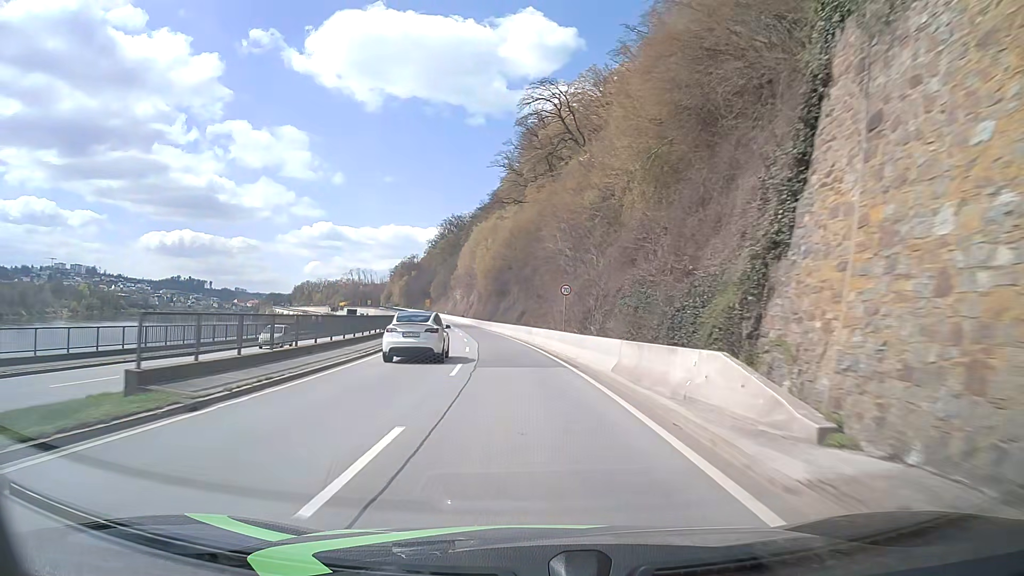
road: primary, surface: asphalt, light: Day
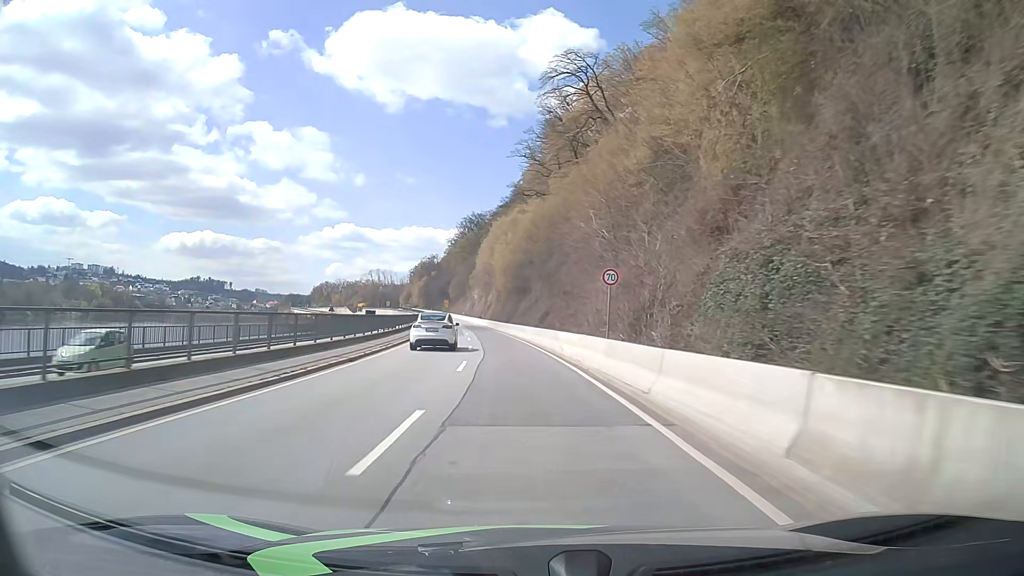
(-0.2, +10.7) m; -2°
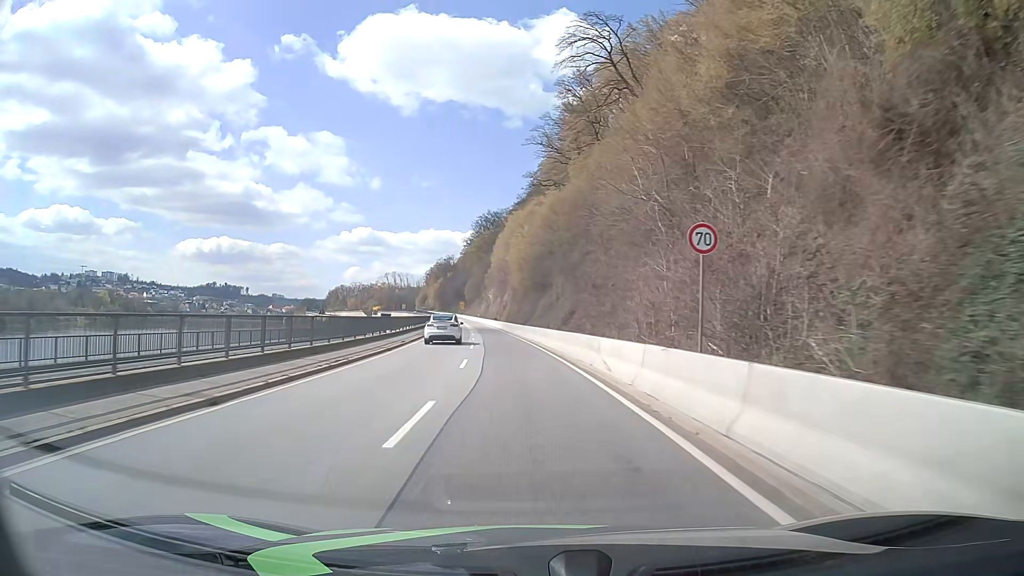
(-0.1, +10.7) m; -1°
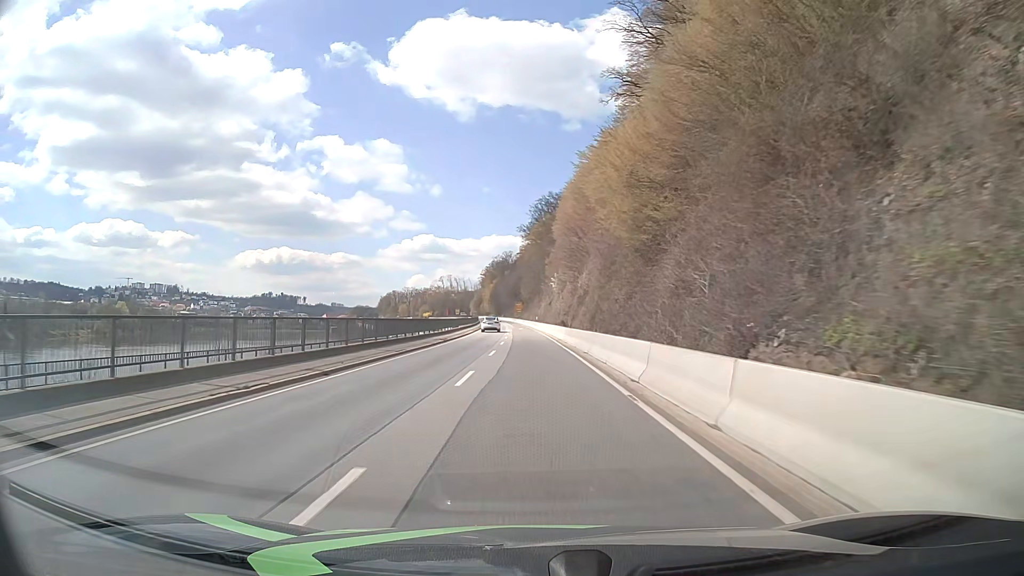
(-3.2, +53.5) m; -6°
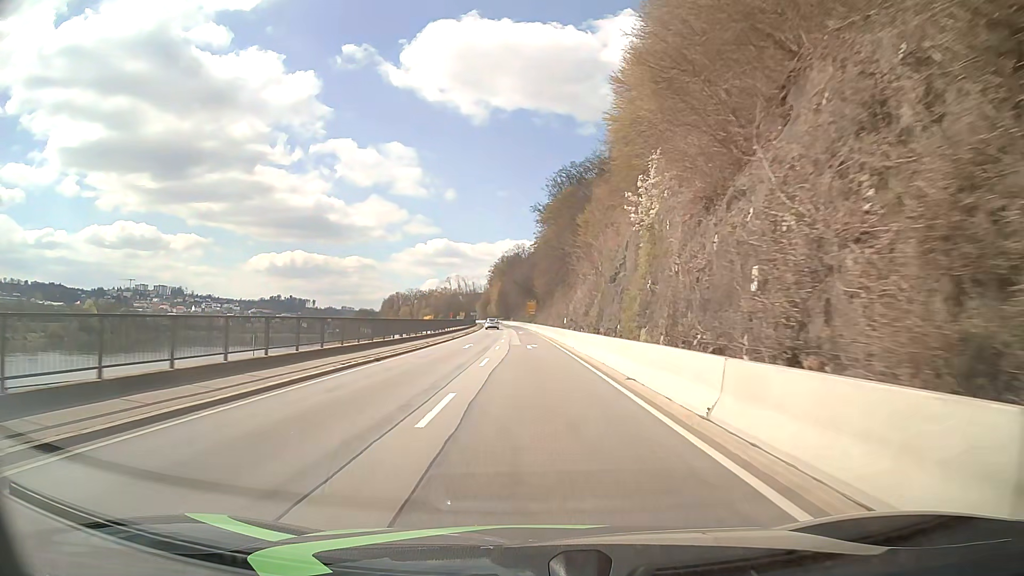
(-0.7, +53.6) m; -1°
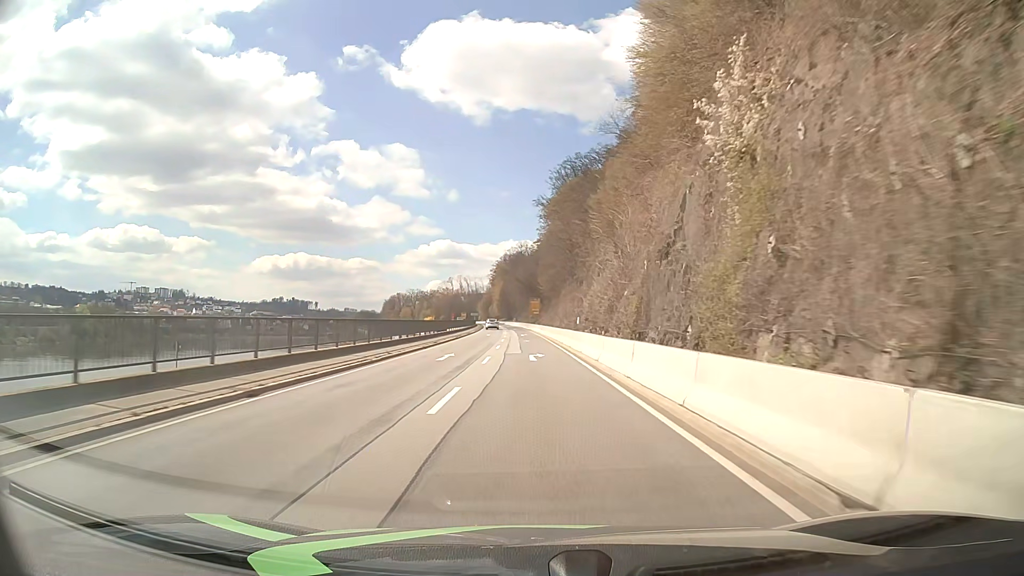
(0.0, +10.7) m; 0°
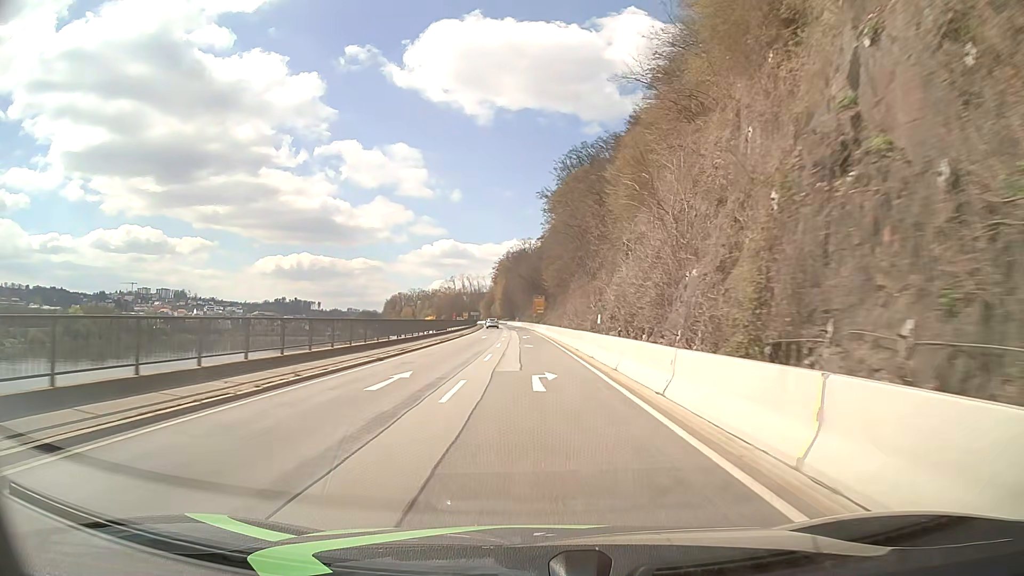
(0.0, +10.7) m; 0°
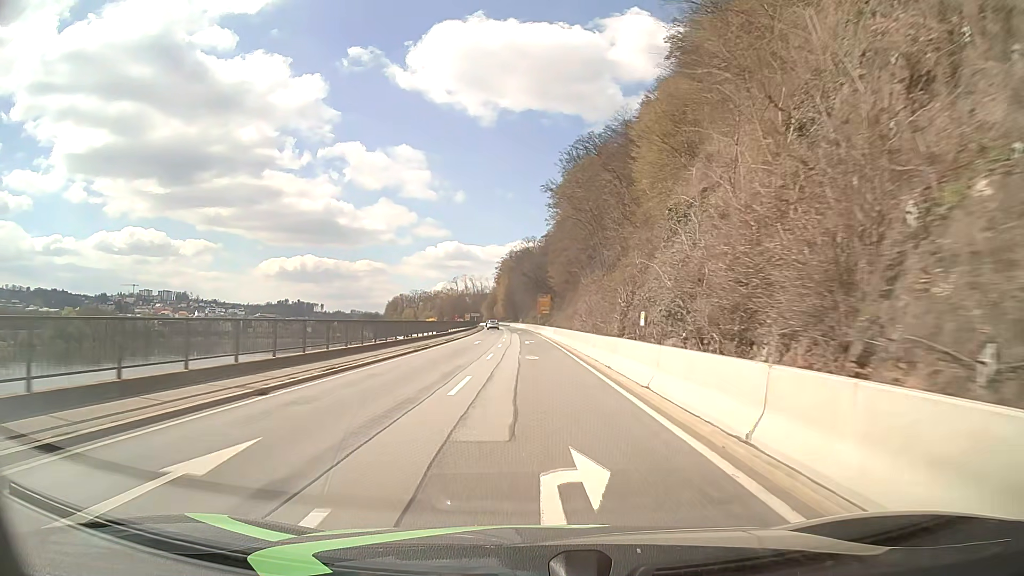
(0.0, +10.7) m; 0°
